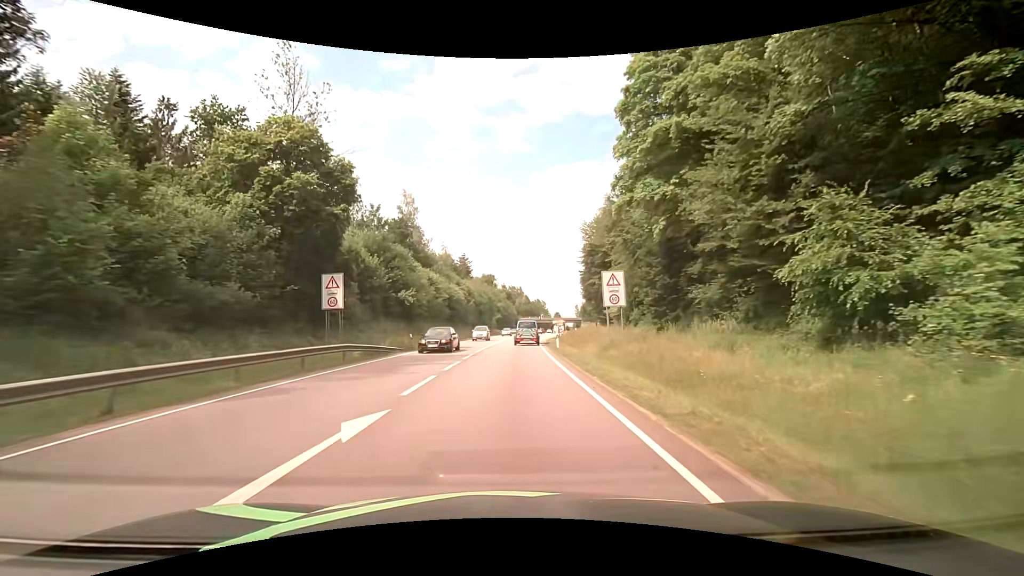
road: primary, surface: asphalt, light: Day
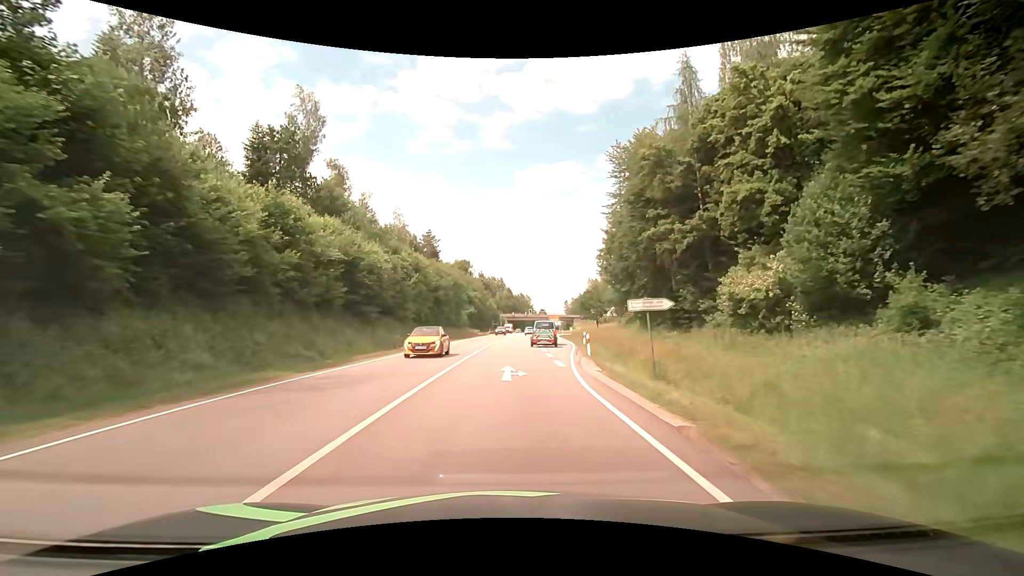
(+0.6, +41.8) m; +2°
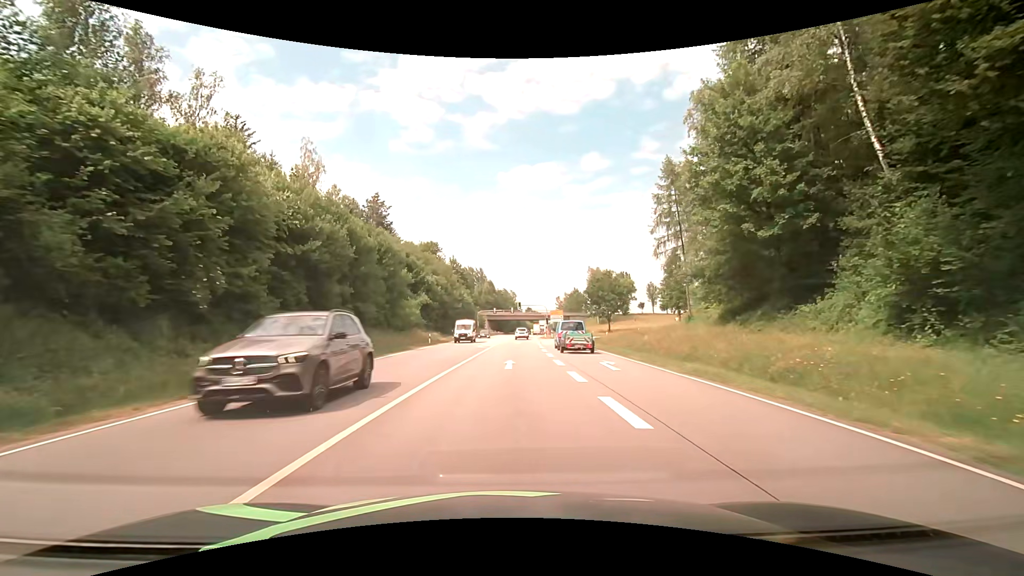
(+0.4, +40.9) m; +2°
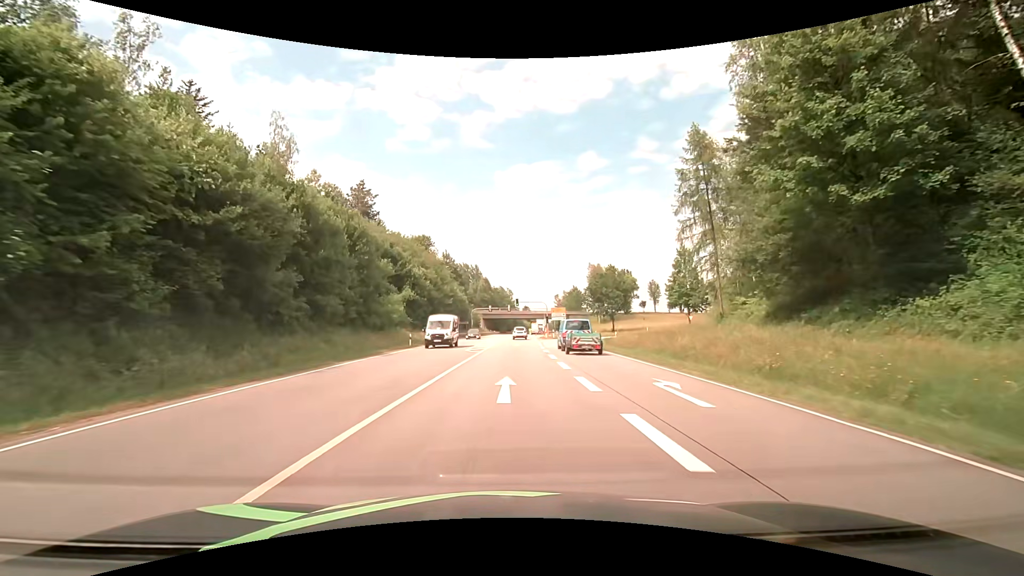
(0.0, +8.0) m; +1°
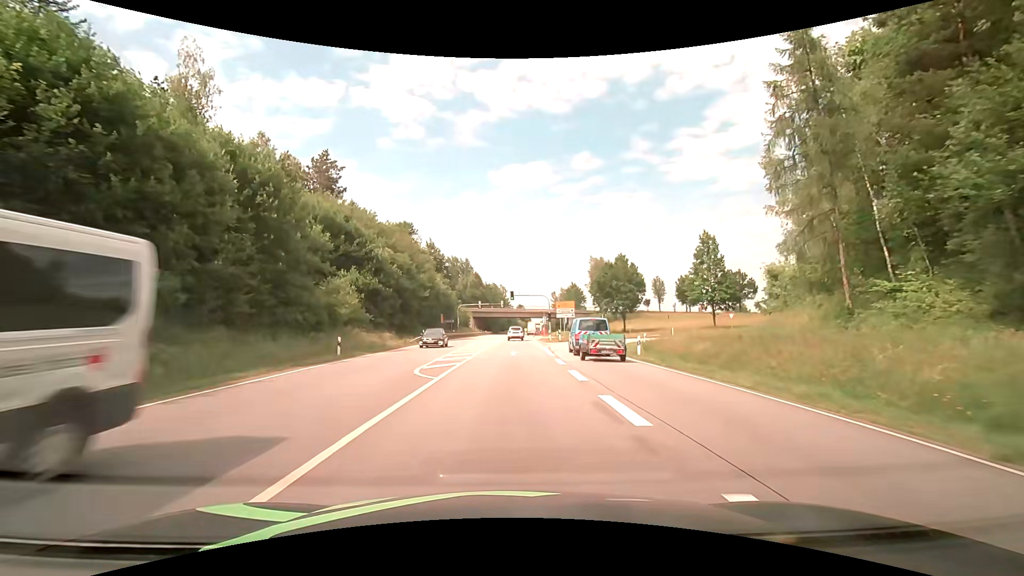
(0.0, +15.8) m; 0°
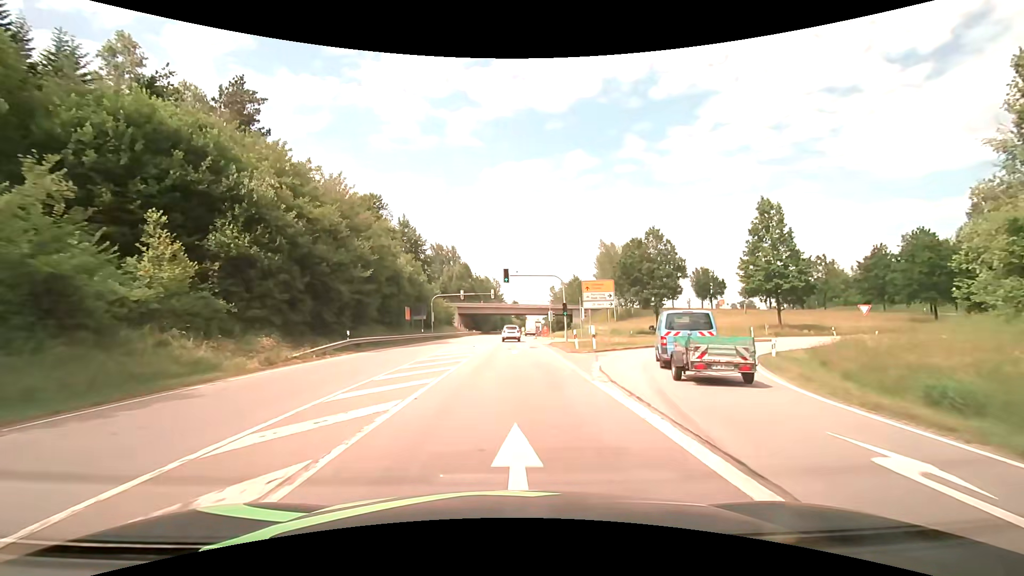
(+0.1, +23.3) m; +1°
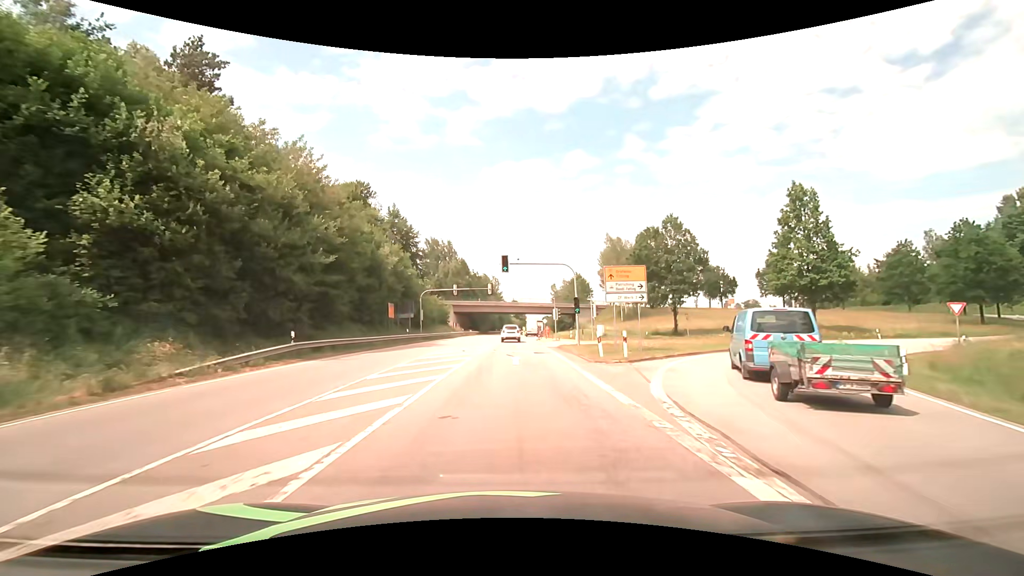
(0.0, +7.5) m; 0°
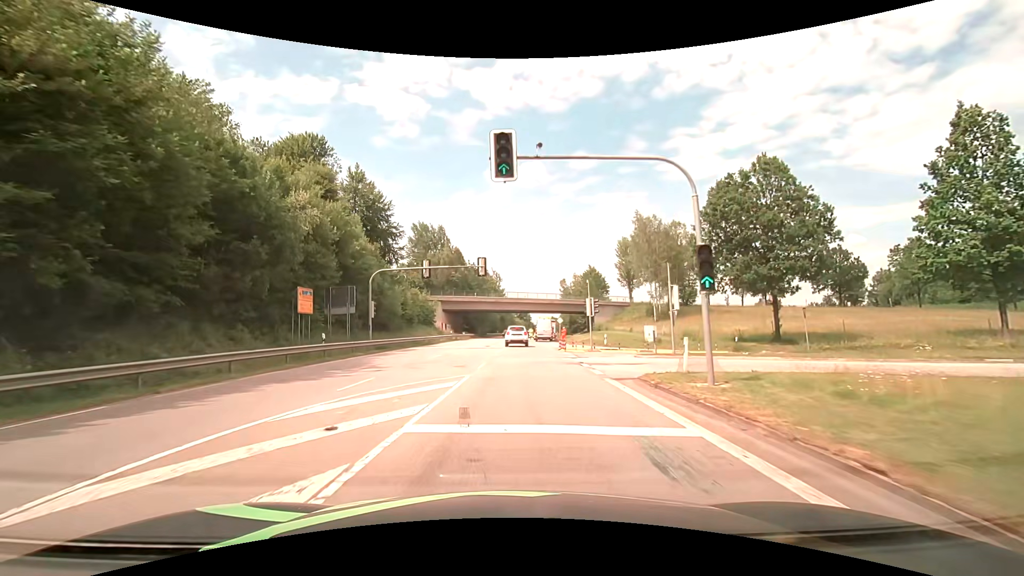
(+0.1, +21.5) m; 0°
(0, +10) (0, +20) (0, +30) (0, +40) (0, +50) (0, +60) (+1, +70) (+1, +80) (+2, +90) (+3, +100) m
